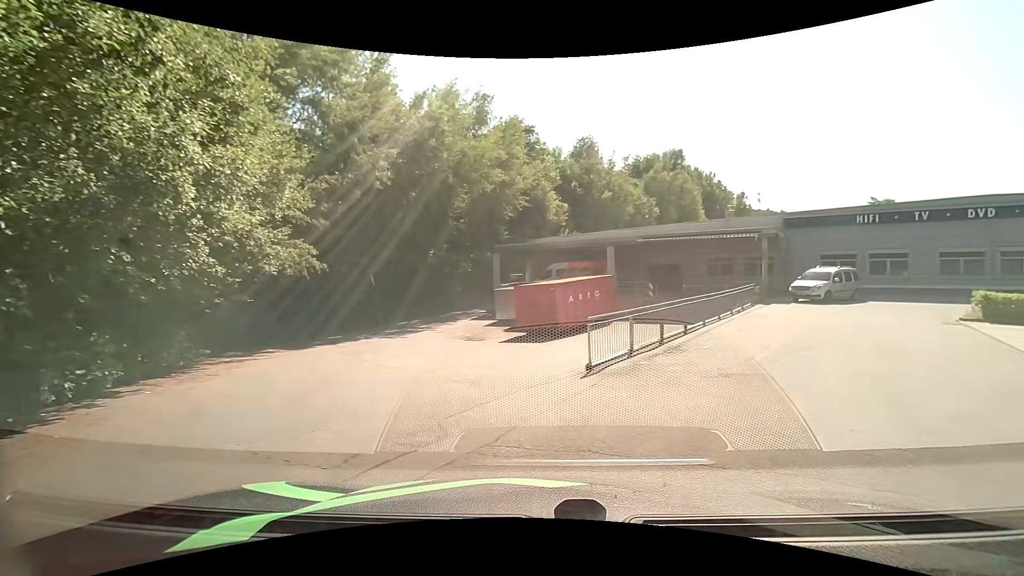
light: Day
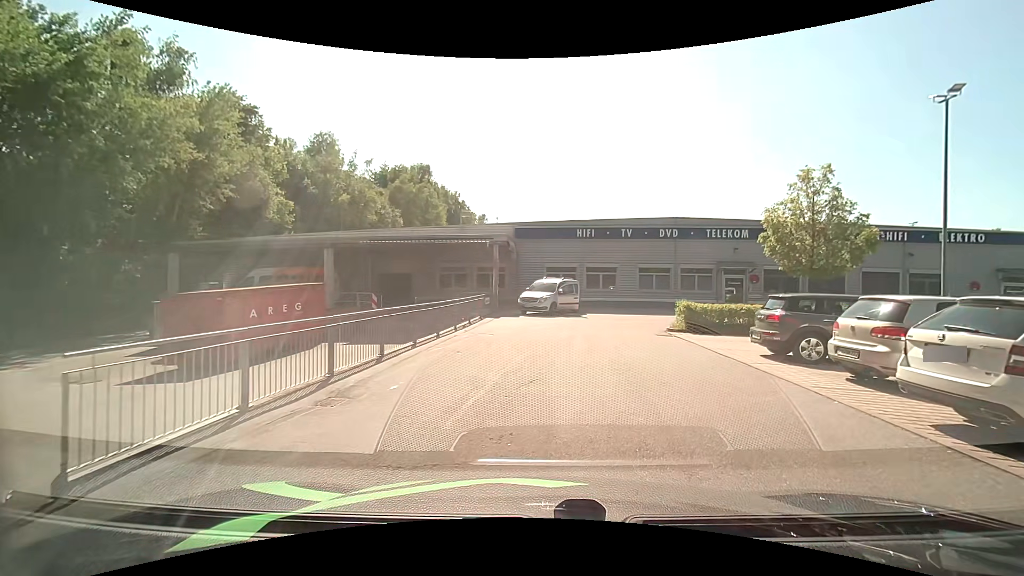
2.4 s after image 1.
(+1.8, +5.7) m; +27°
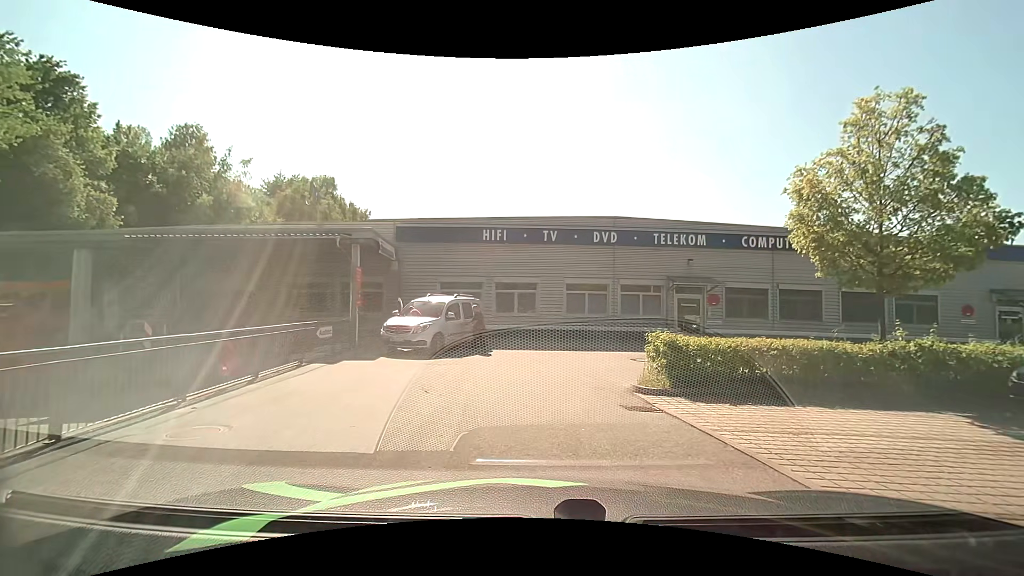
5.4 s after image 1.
(+1.2, +9.2) m; +10°
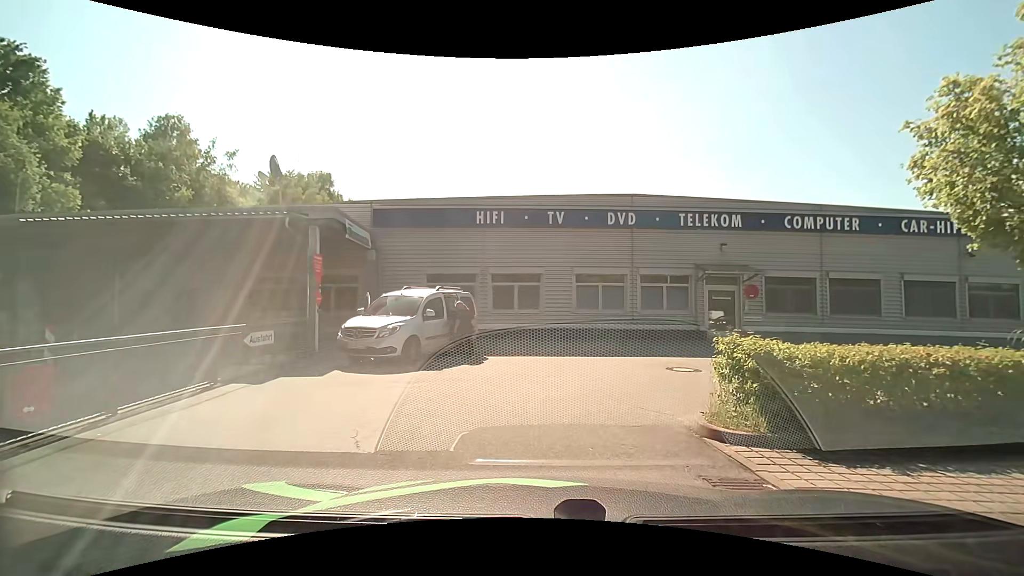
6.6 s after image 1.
(0.0, +3.6) m; 0°
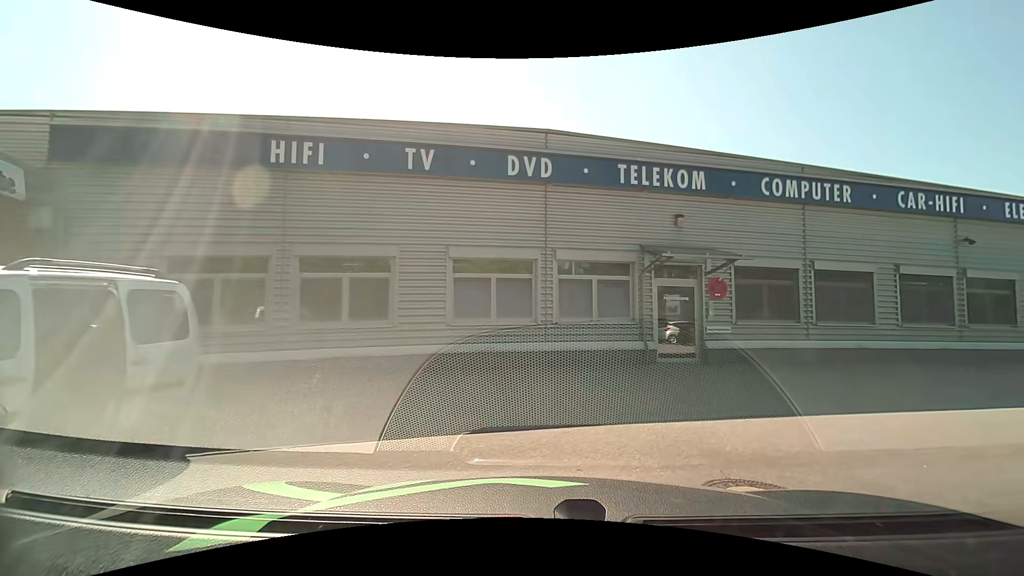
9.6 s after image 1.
(+0.4, +8.2) m; +13°
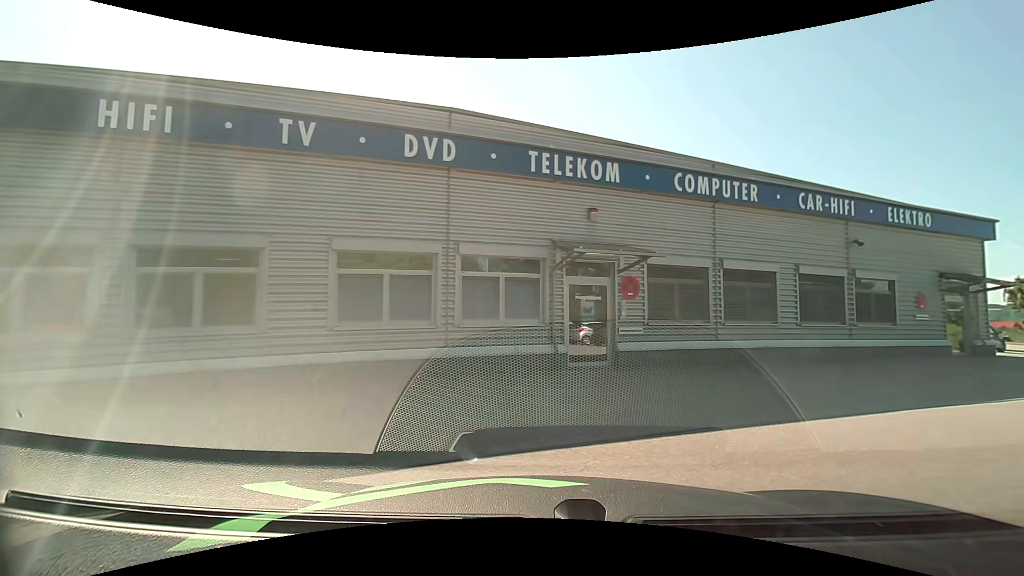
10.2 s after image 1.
(+0.1, +1.3) m; +11°
